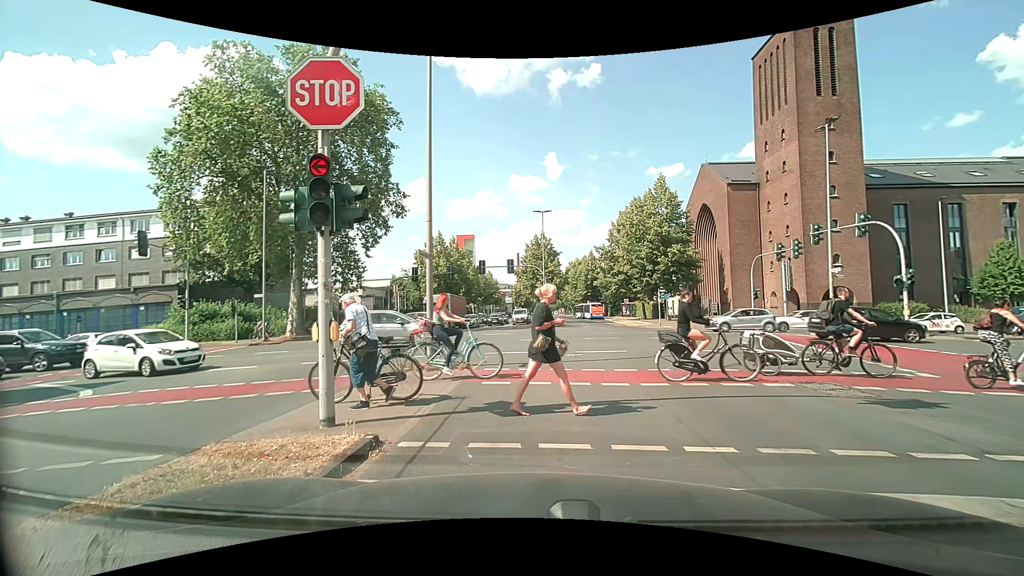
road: secondary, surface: asphalt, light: Day
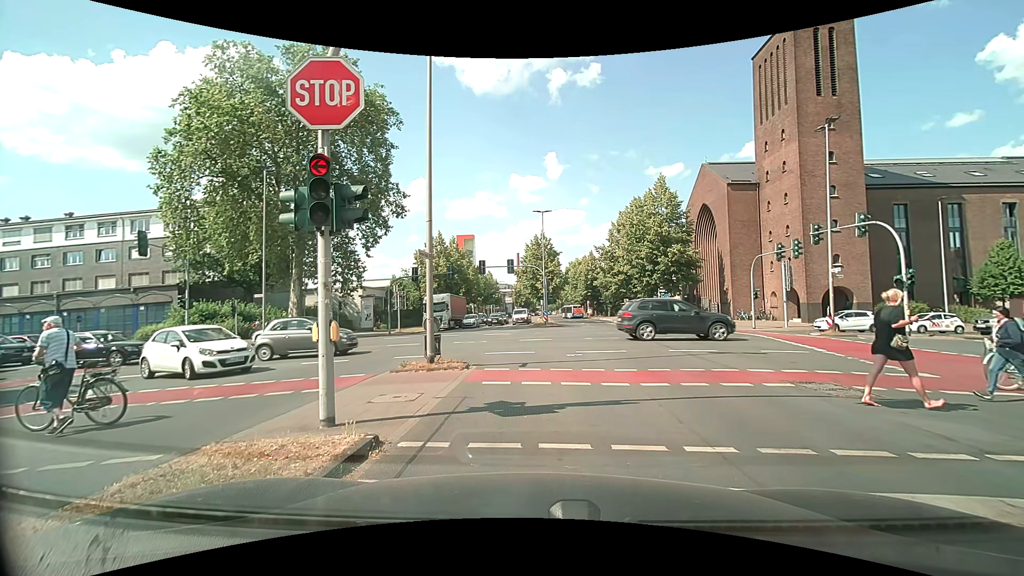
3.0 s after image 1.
(0.0, 0.0) m; 0°
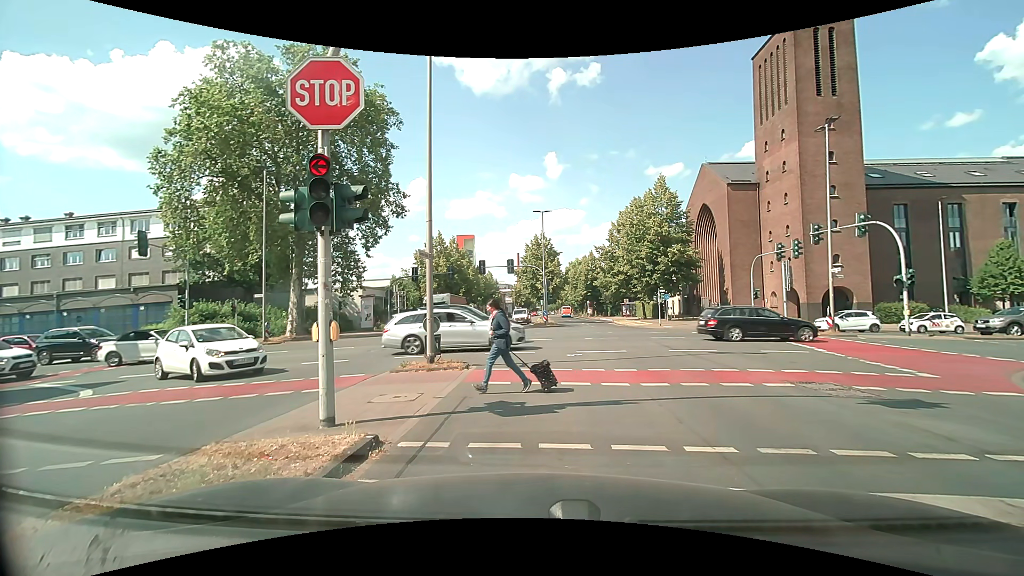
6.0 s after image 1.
(0.0, 0.0) m; 0°
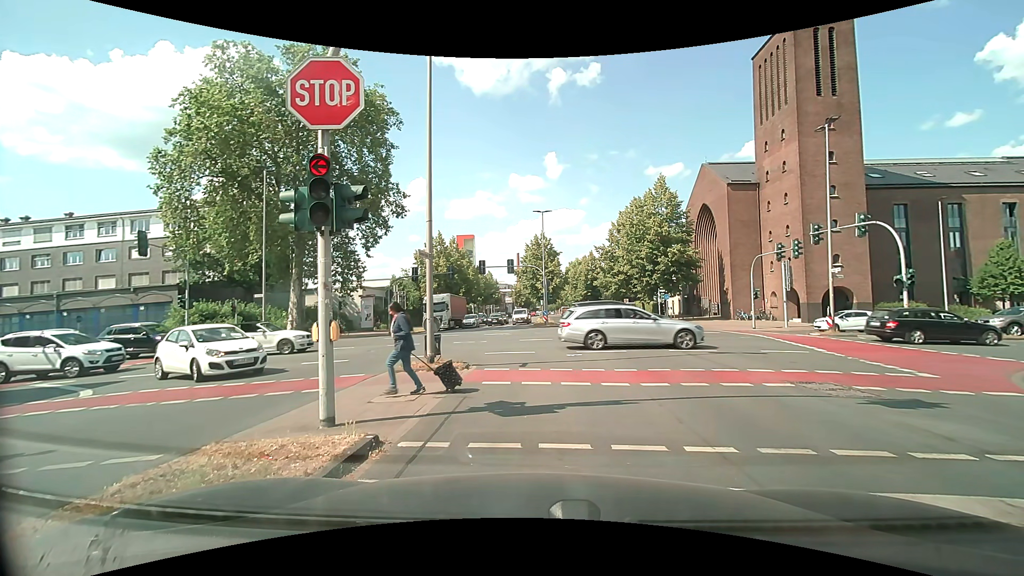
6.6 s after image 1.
(0.0, 0.0) m; 0°
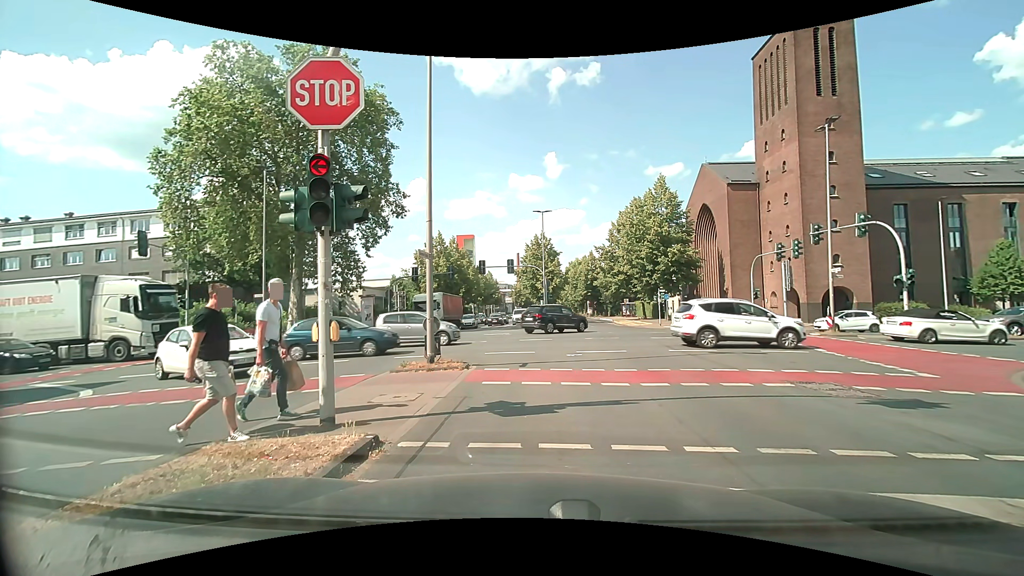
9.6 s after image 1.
(0.0, 0.0) m; 0°
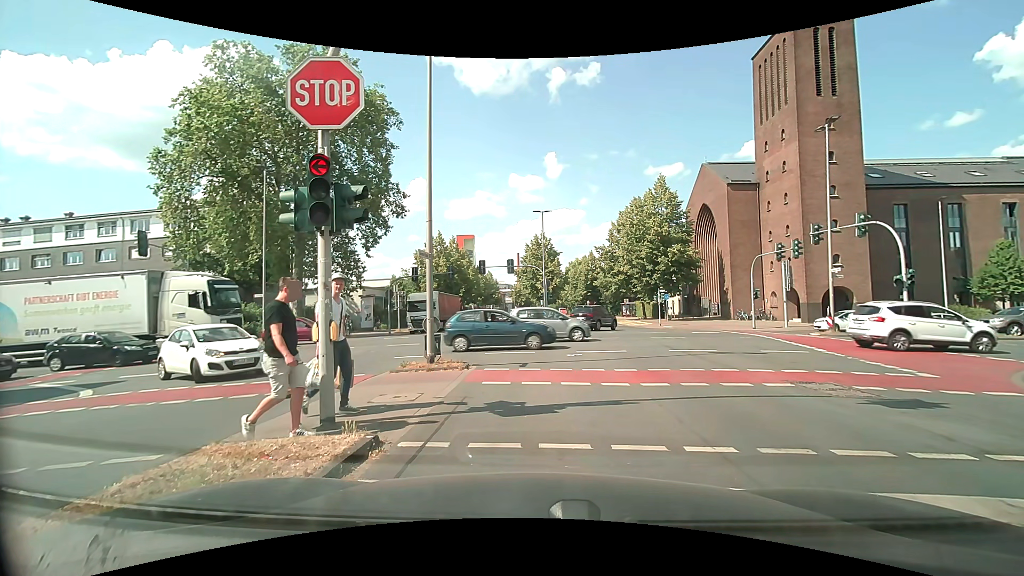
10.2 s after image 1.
(0.0, 0.0) m; 0°
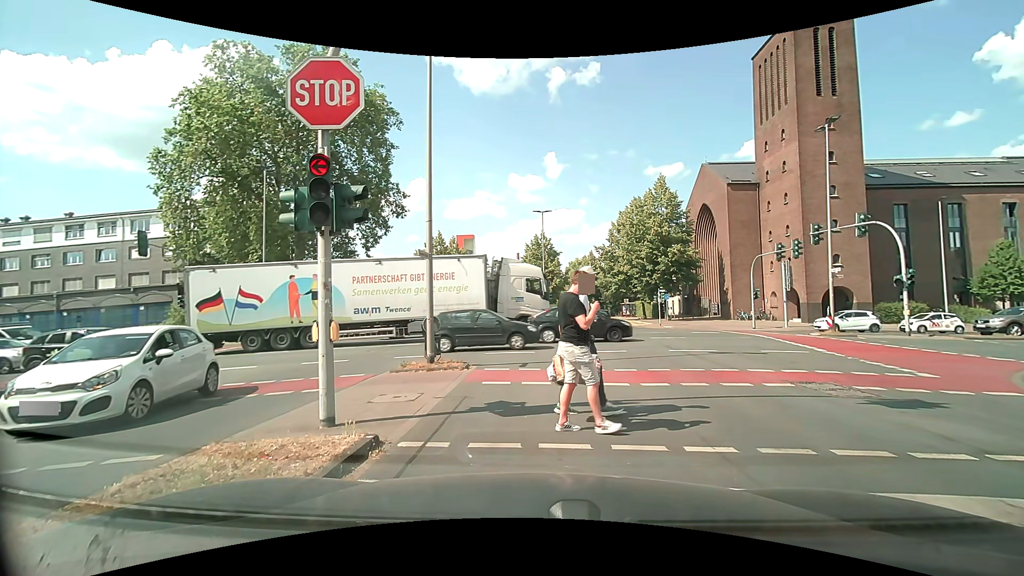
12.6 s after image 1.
(0.0, 0.0) m; 0°
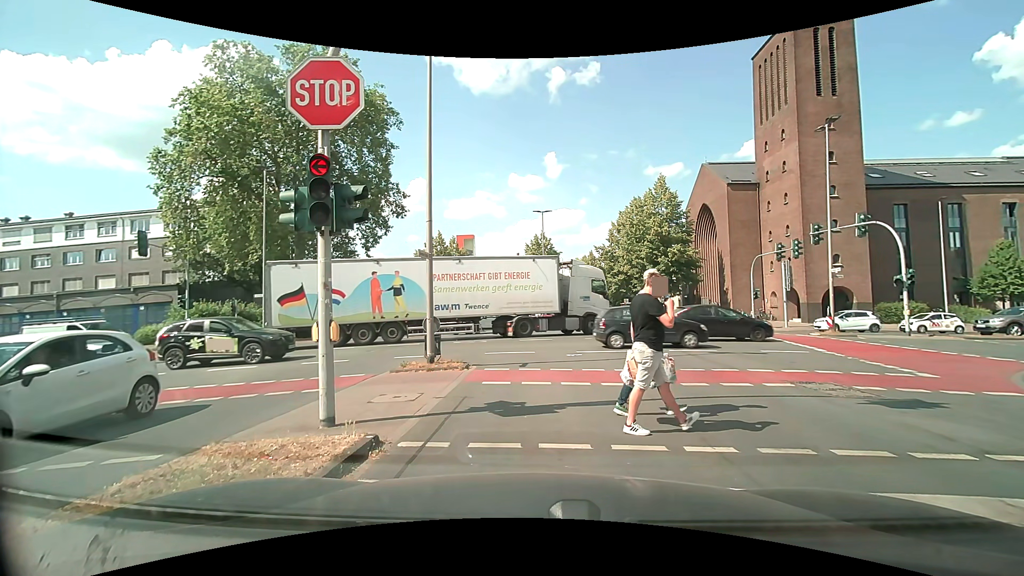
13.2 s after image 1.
(0.0, 0.0) m; 0°
(0, +10) (0, +20) (-3, +29) (-10, +36) (-20, +38) (-30, +38) (-40, +38) (-50, +39) (-60, +39) (-70, +39) m
